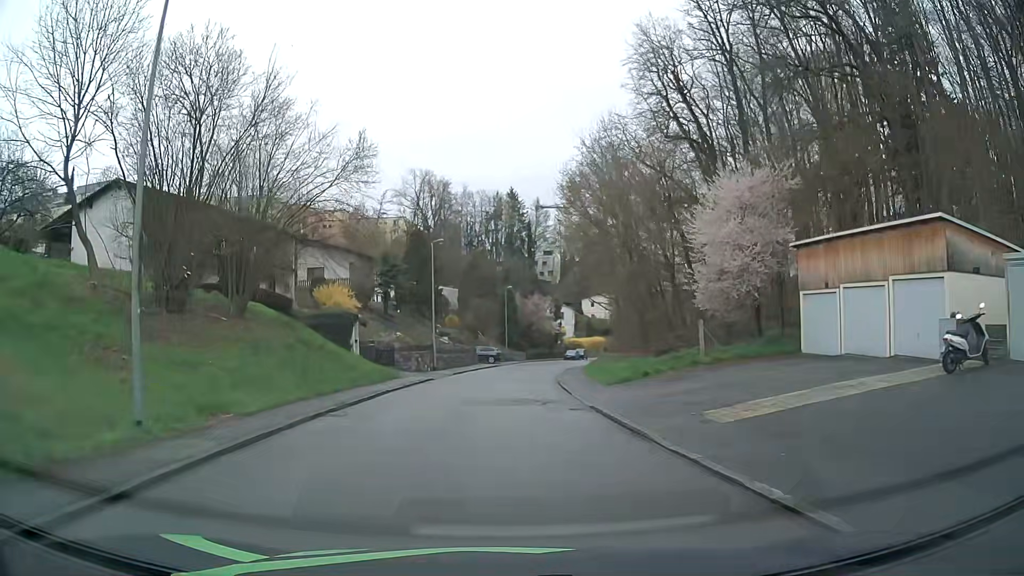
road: residential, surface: asphalt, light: Day
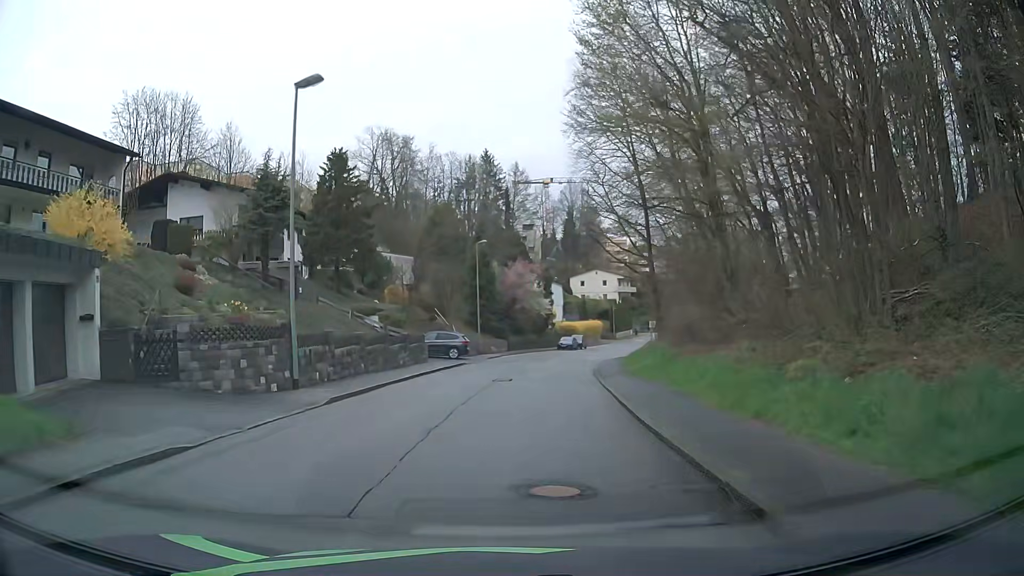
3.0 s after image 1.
(+0.1, +25.6) m; +2°
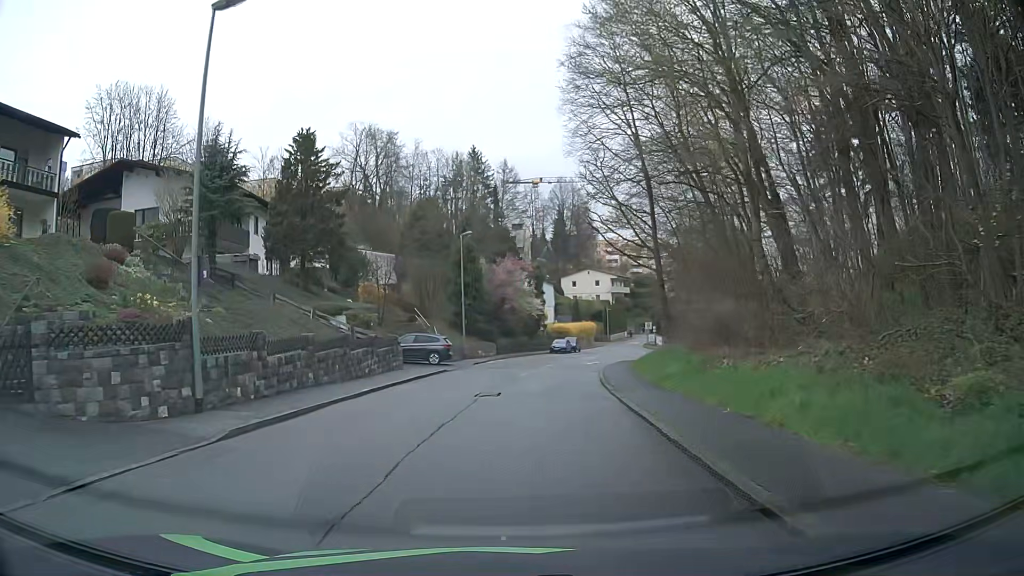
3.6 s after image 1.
(0.0, +5.1) m; 0°
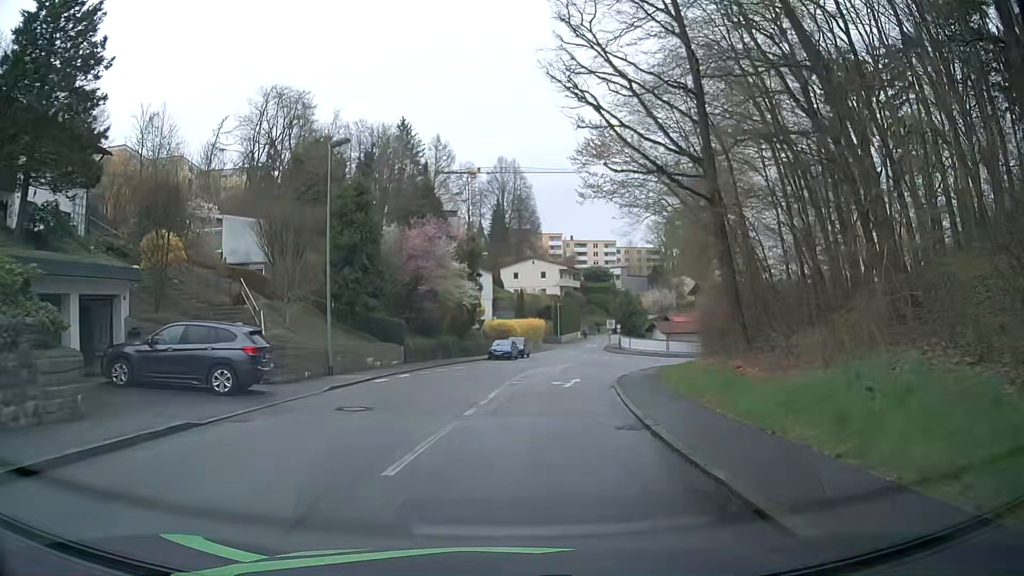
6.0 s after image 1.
(+1.1, +20.7) m; +6°
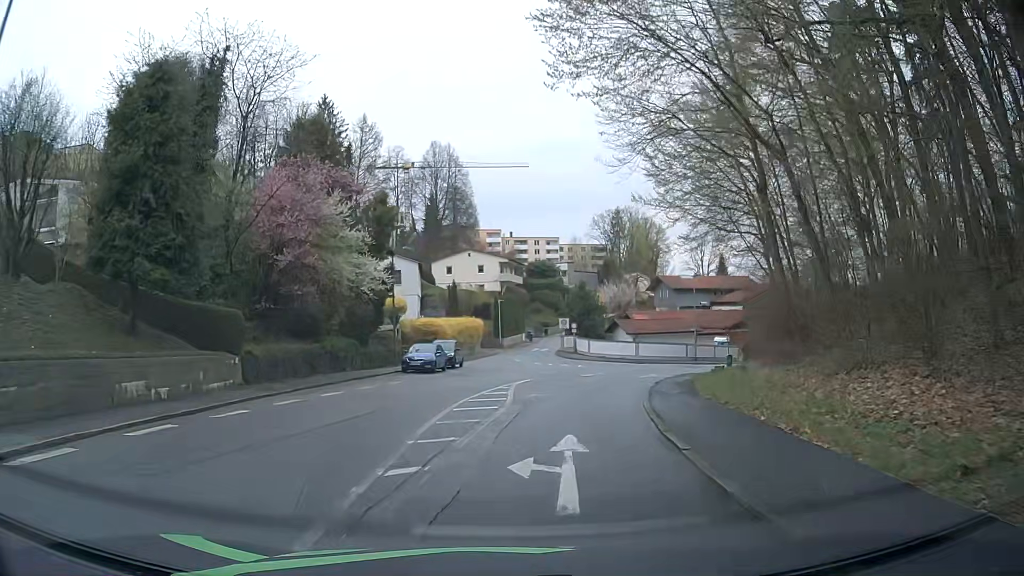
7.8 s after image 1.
(+0.5, +15.2) m; +5°
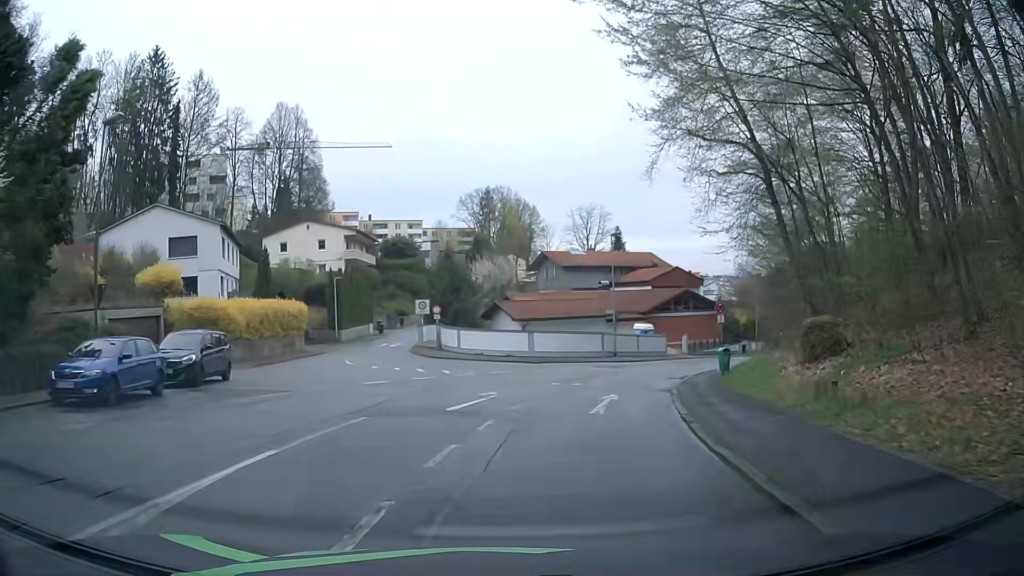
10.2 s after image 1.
(+2.0, +20.0) m; +12°
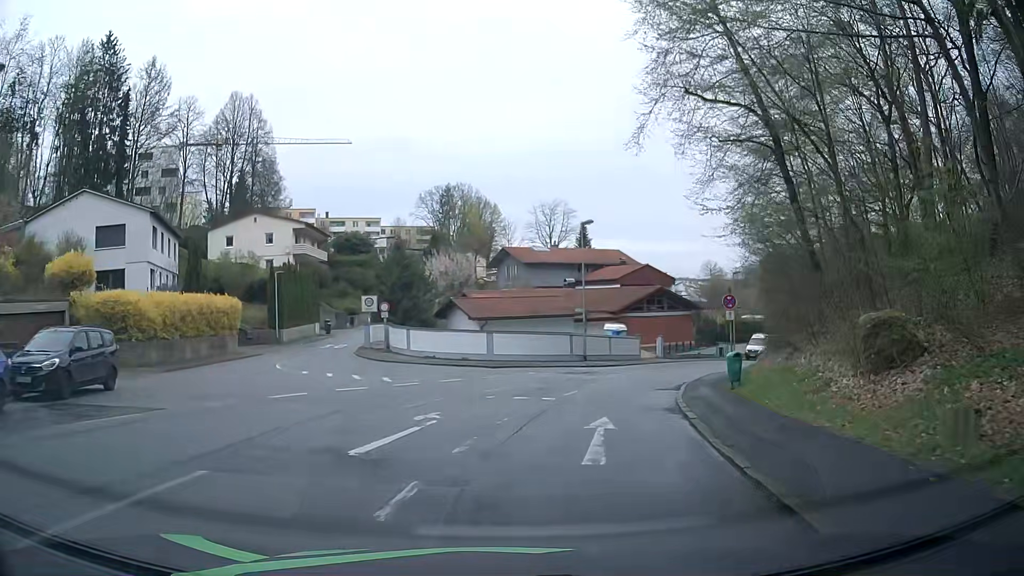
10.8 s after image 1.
(+0.1, +5.1) m; +2°
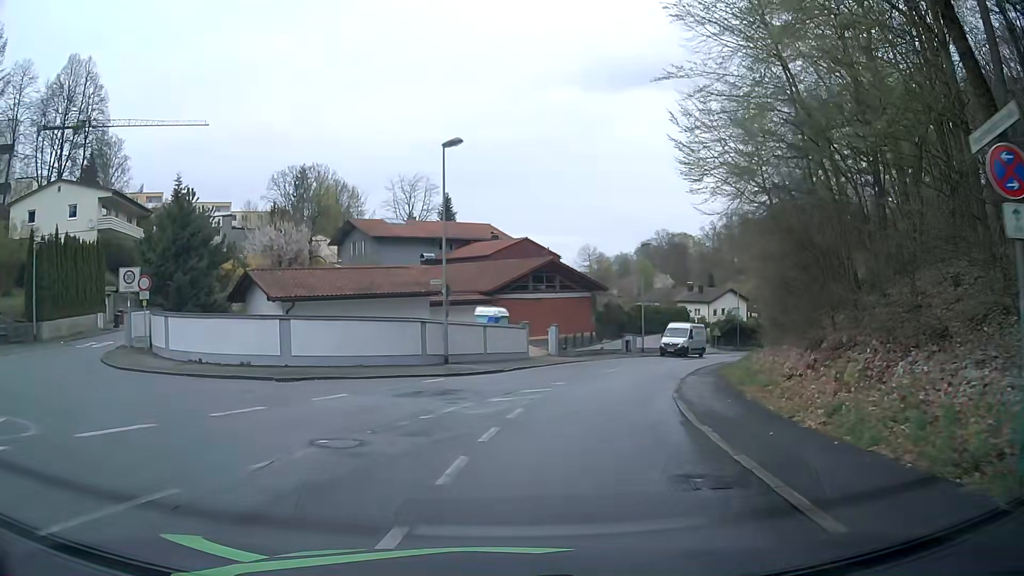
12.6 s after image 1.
(+1.6, +15.0) m; +12°
(+1, +10) (+3, +20) (+6, +29) (+10, +38) (+15, +47) (+21, +55) (+26, +63) (+32, +72) (+38, +80) (+44, +88) m
